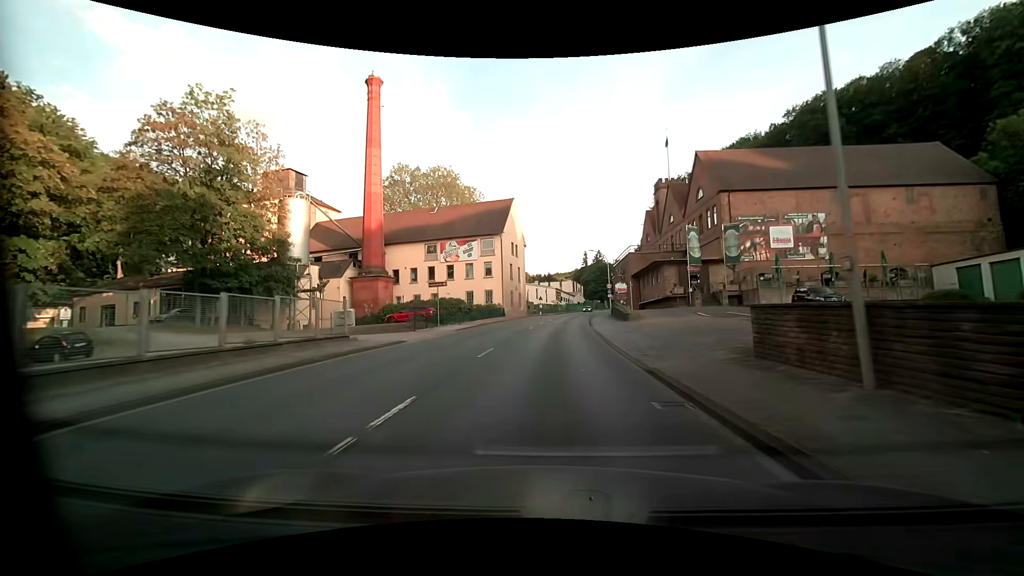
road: primary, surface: asphalt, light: Day
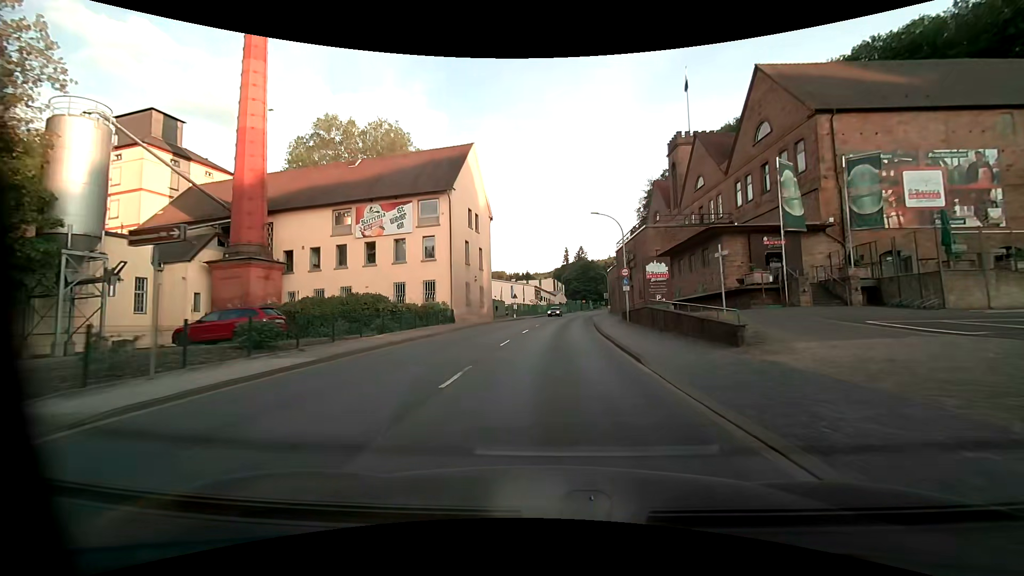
(+0.4, +23.3) m; +3°
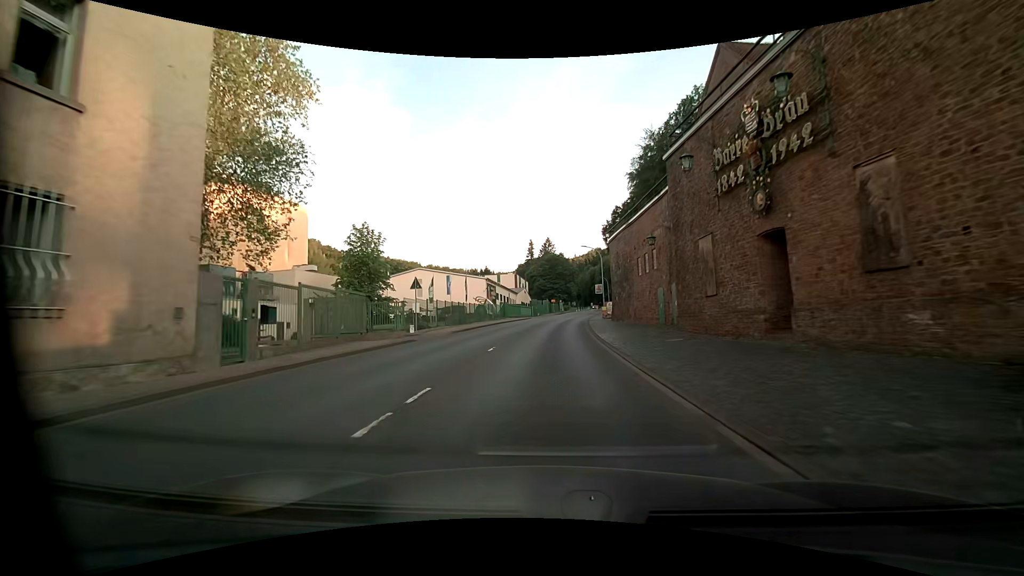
(+1.4, +38.7) m; +4°
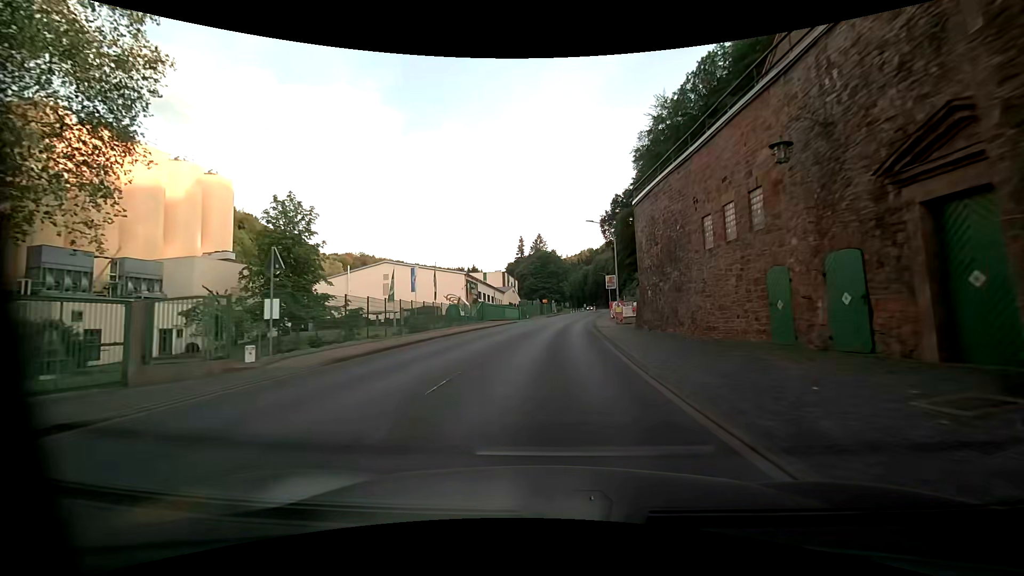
(0.0, +15.6) m; +1°
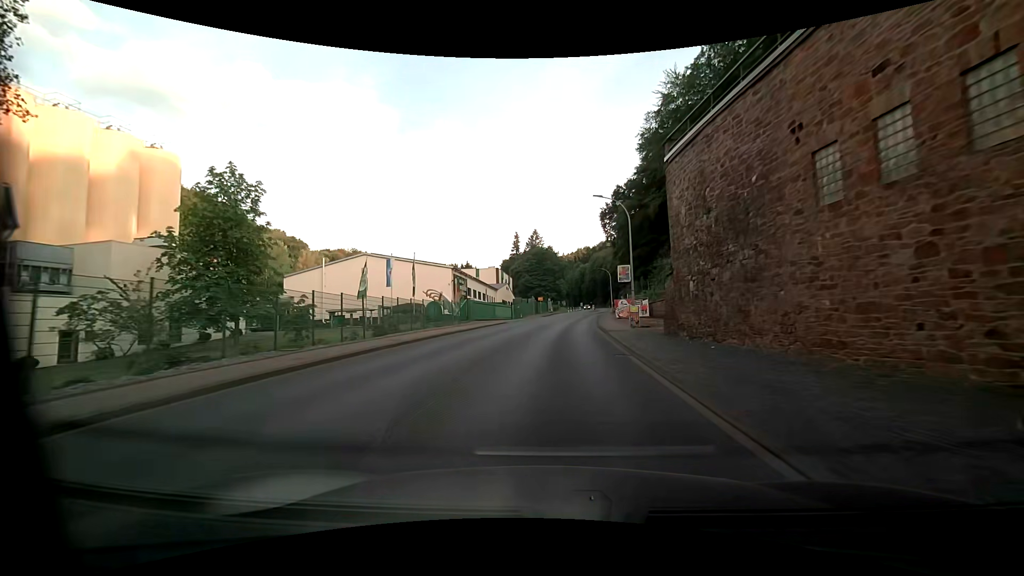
(+0.1, +7.8) m; +1°
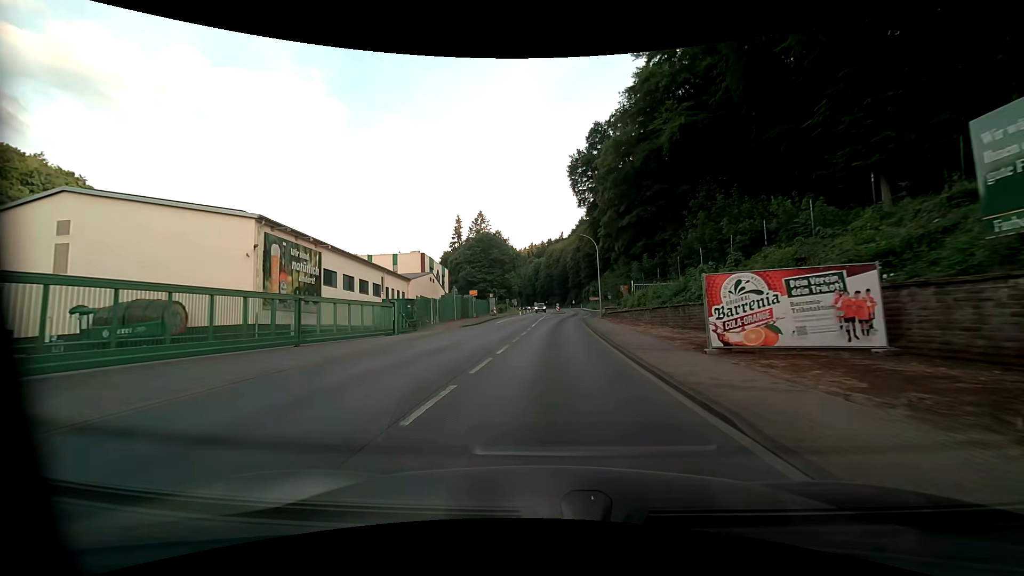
(+2.0, +39.3) m; +6°
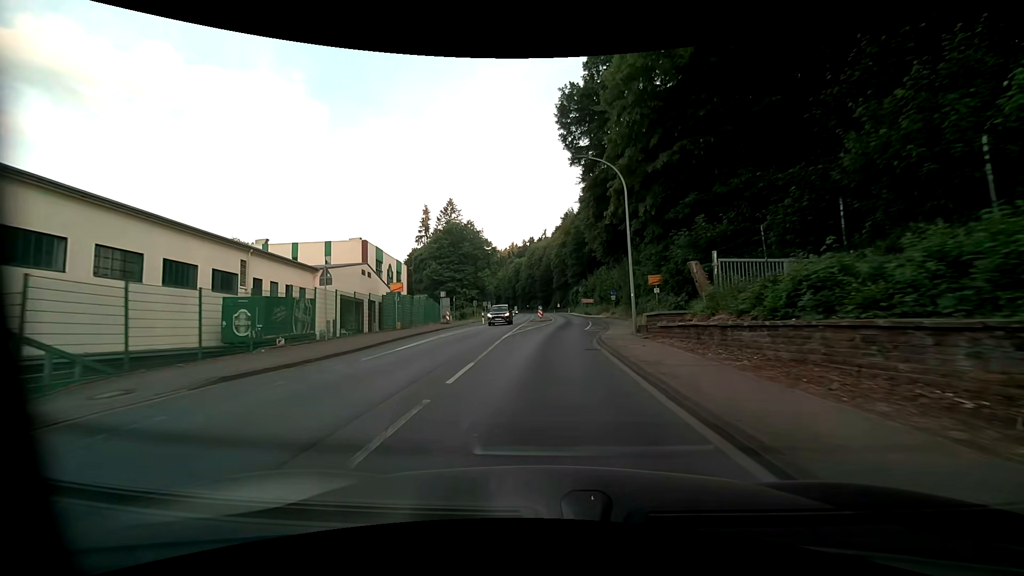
(+0.4, +23.9) m; +2°
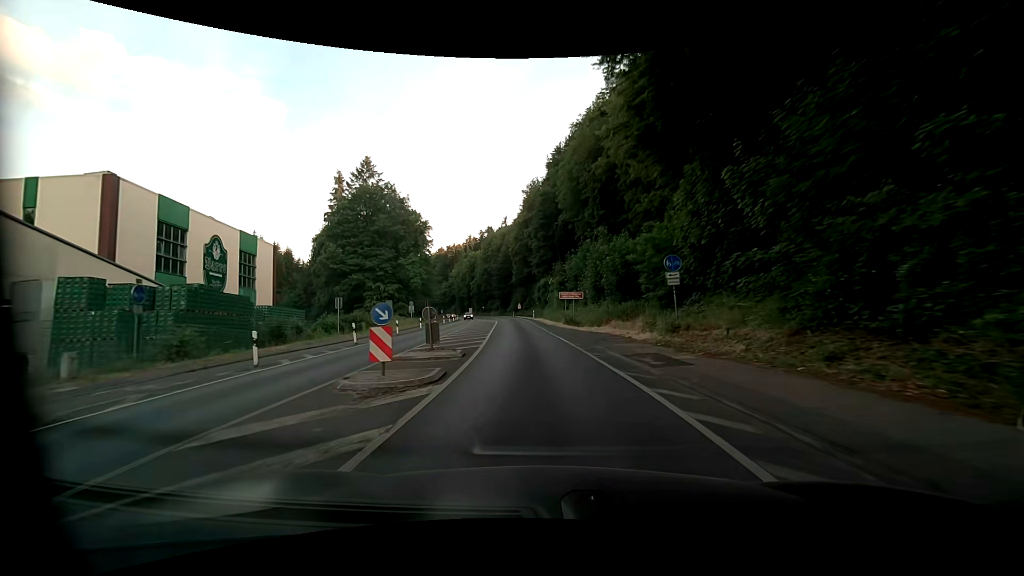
(+2.0, +40.1) m; +4°
(0, +10) (-1, +20) (-1, +30) (-2, +40) (-3, +50) (-3, +60) (-4, +70) (-5, +80) (-7, +90) (-8, +100) m
